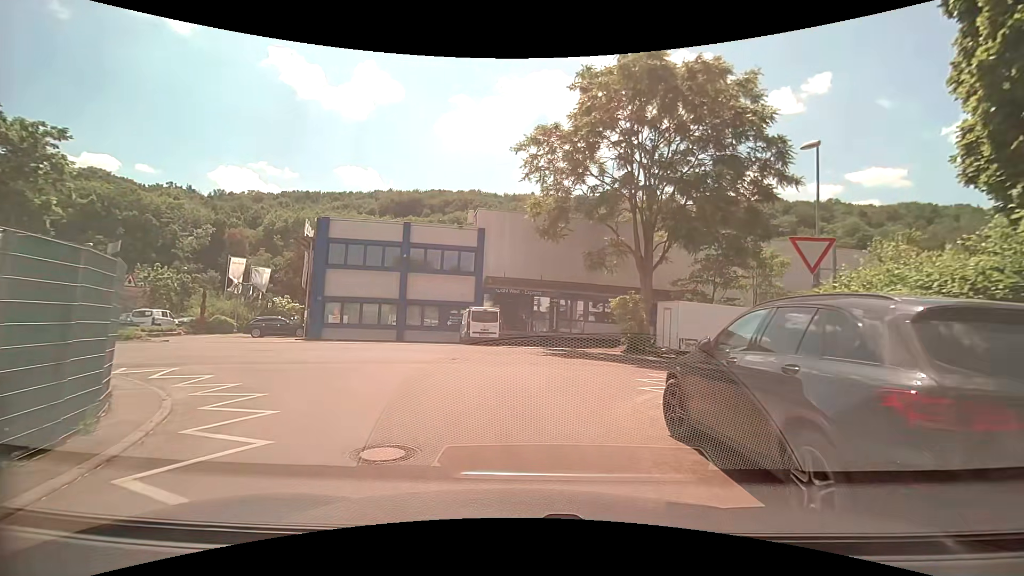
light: Day
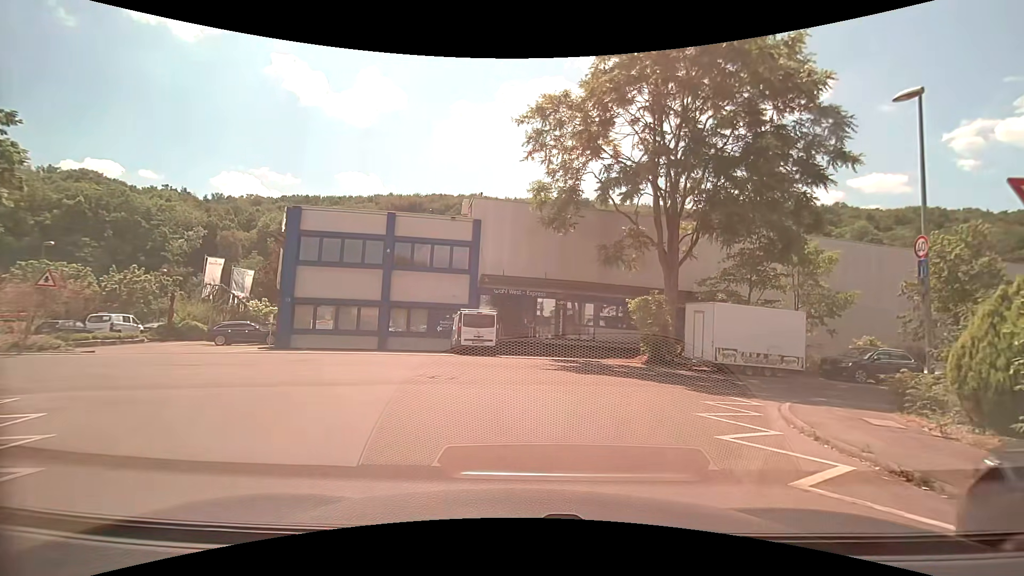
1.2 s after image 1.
(-0.1, +4.3) m; 0°
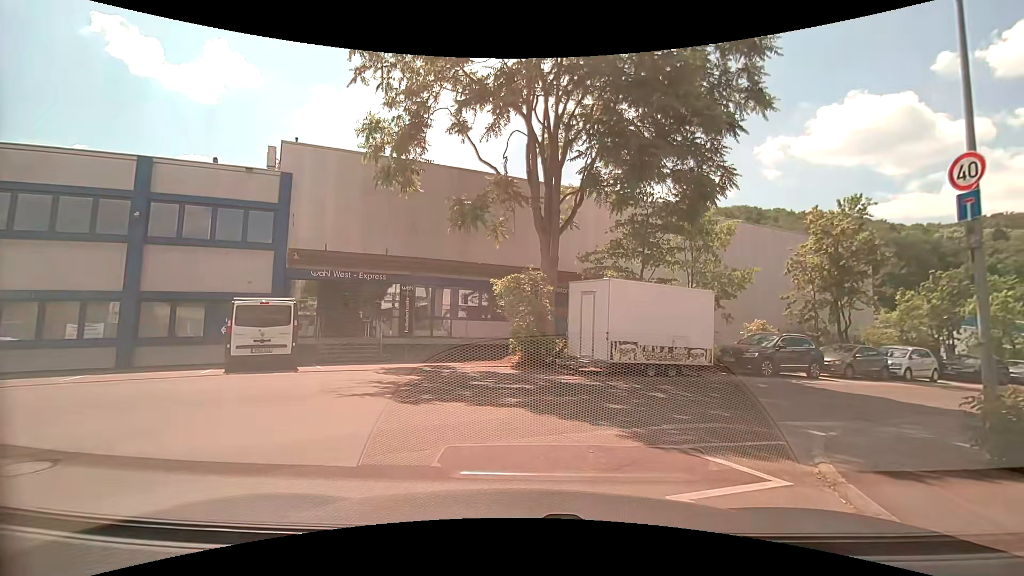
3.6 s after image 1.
(+0.9, +6.9) m; +15°
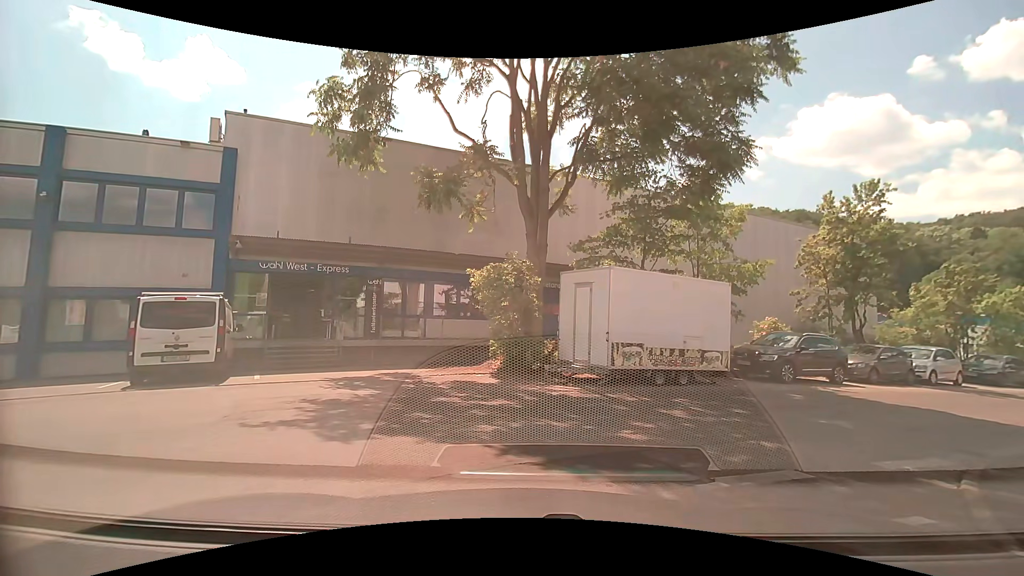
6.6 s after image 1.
(0.0, +2.6) m; 0°
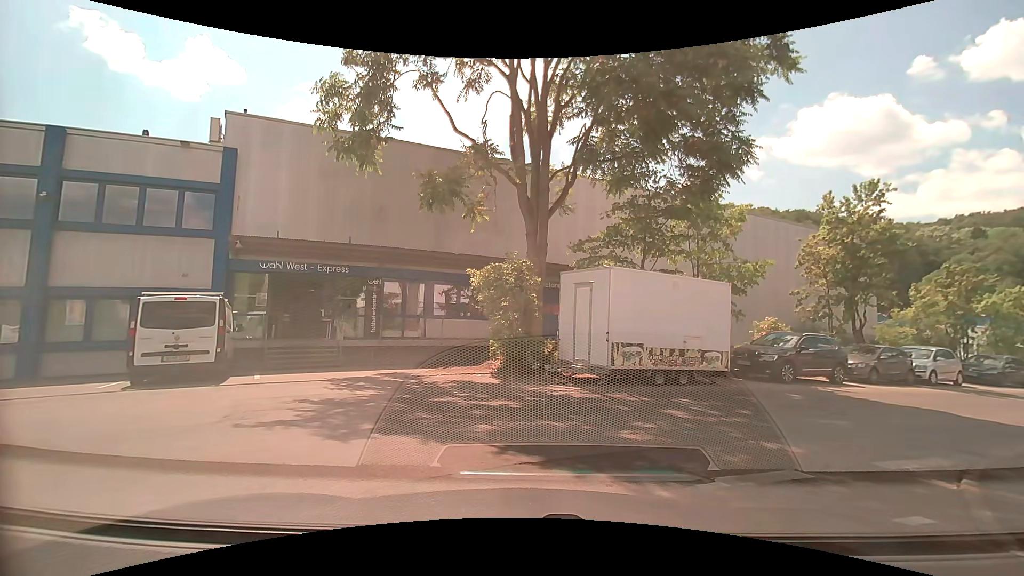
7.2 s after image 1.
(0.0, 0.0) m; 0°
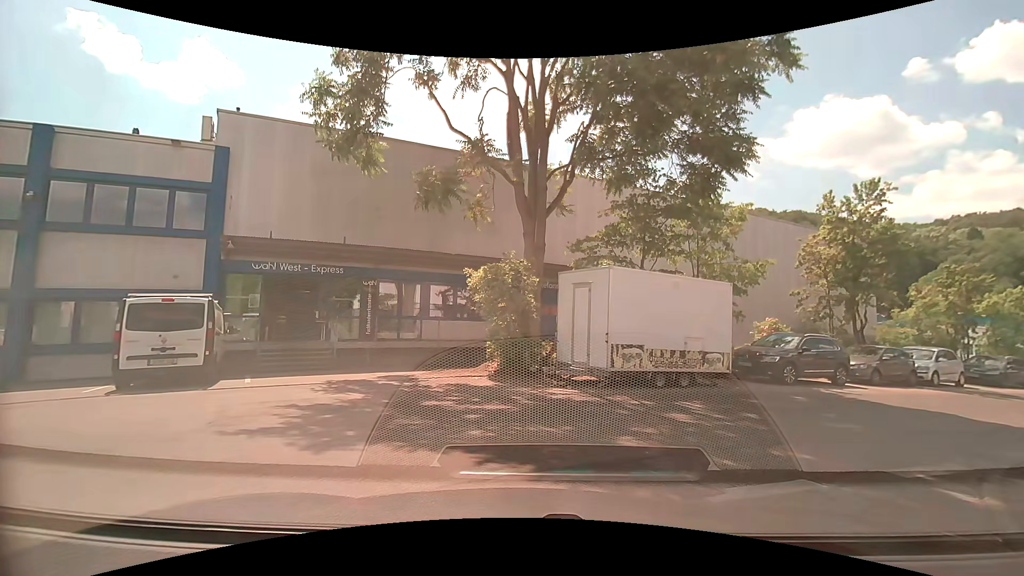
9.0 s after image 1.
(0.0, +0.3) m; 0°
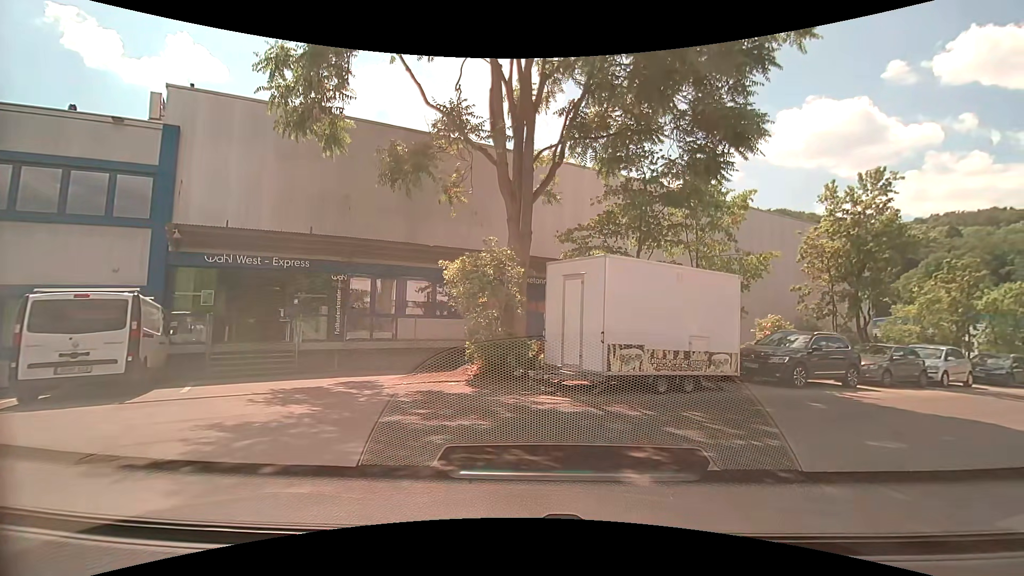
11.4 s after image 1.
(0.0, +1.6) m; 0°
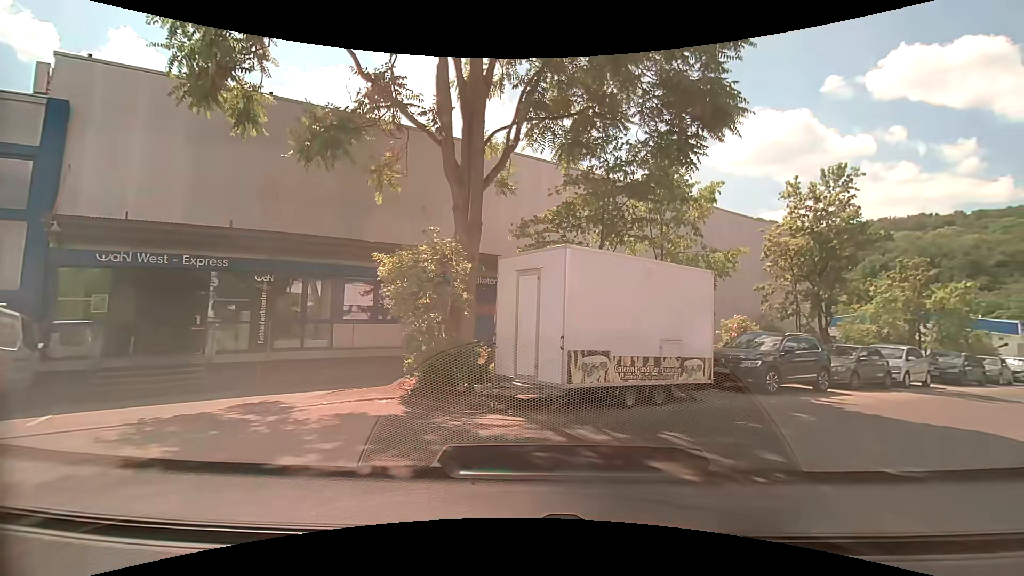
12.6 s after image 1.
(+0.1, +1.8) m; +7°
